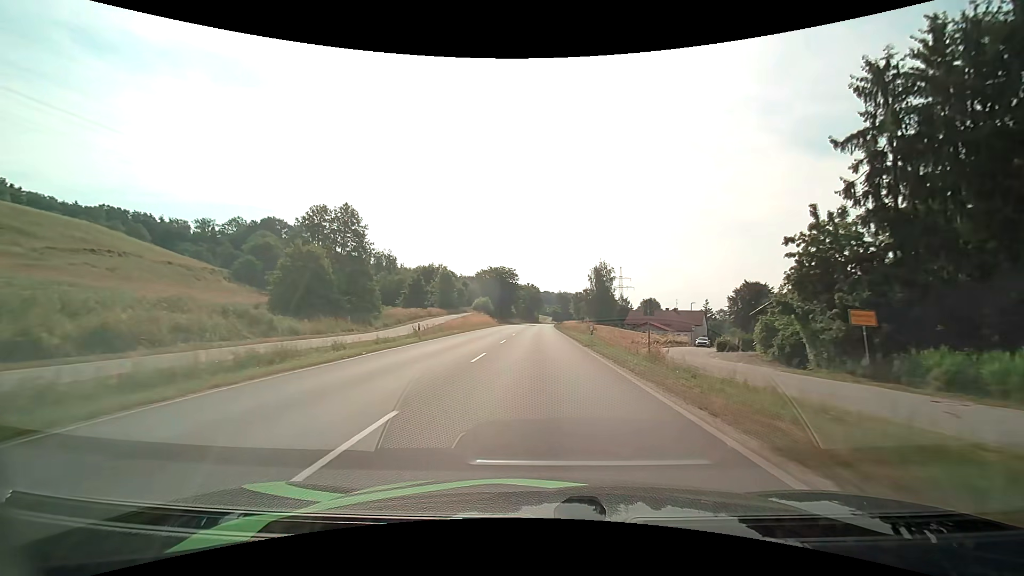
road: primary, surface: asphalt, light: Day
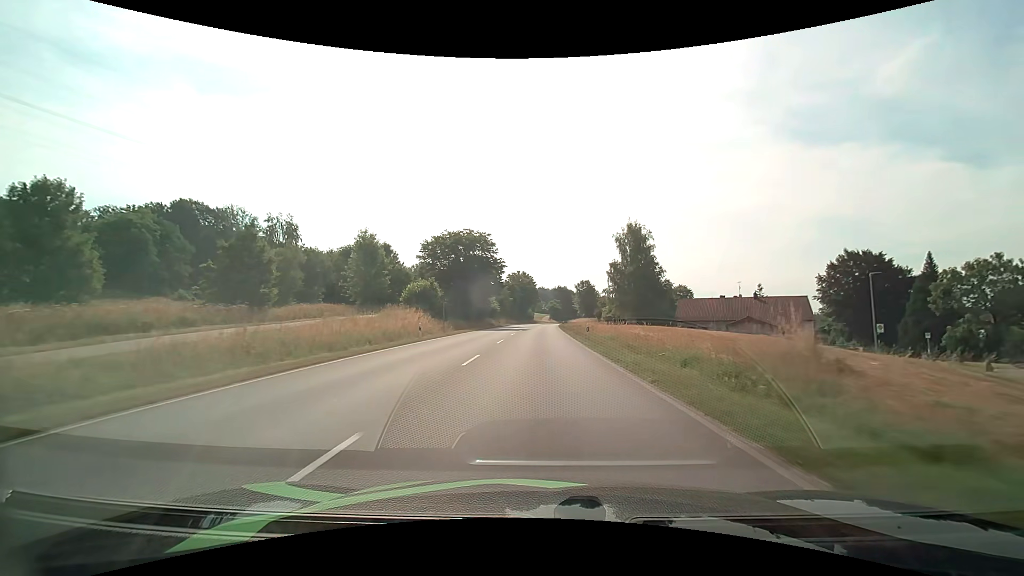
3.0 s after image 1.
(+0.1, +49.6) m; +1°
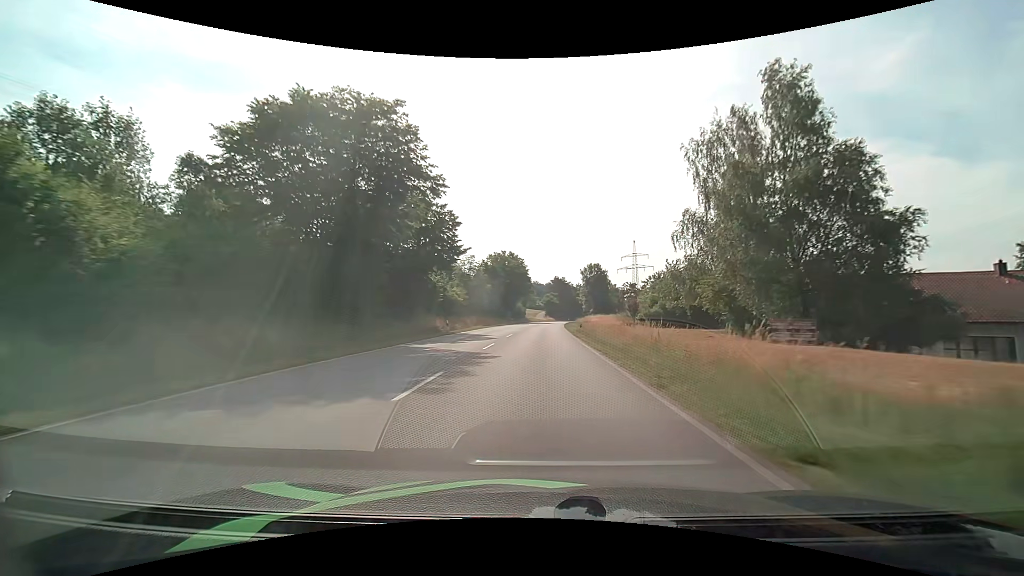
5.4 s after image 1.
(+0.2, +41.8) m; +1°
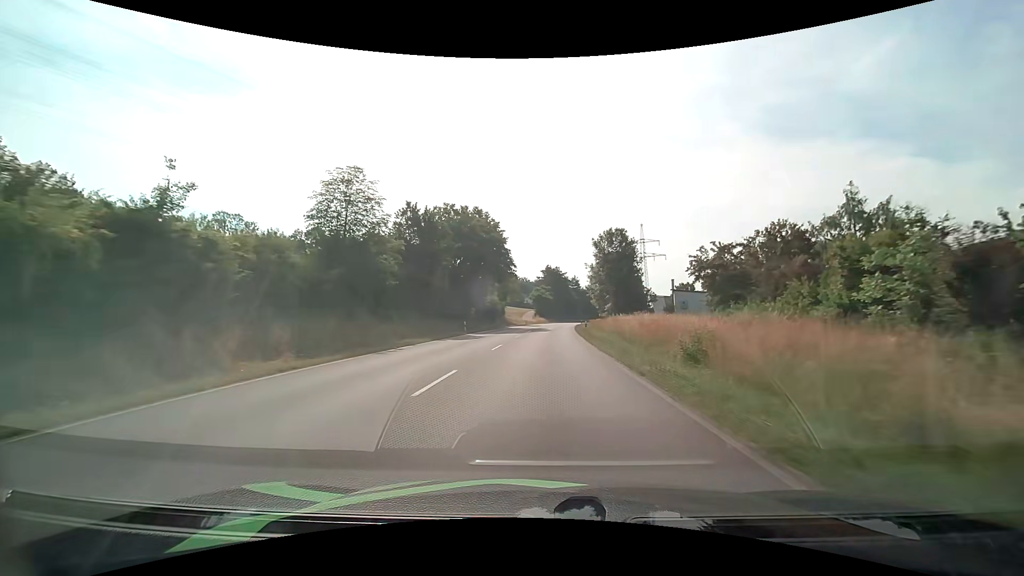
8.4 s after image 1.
(+0.4, +46.8) m; +2°
(0, +10) (0, +20) (0, +30) (+1, +40) (+1, +50) (+2, +60) (+2, +70) (+3, +80) (+4, +90) (+5, +100) m
